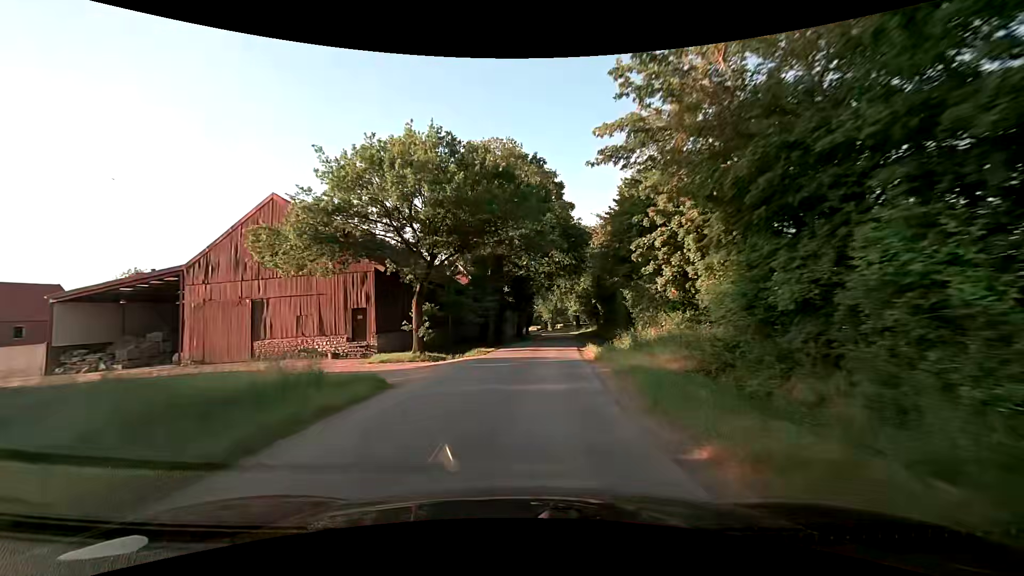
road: unclassified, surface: asphalt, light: Day
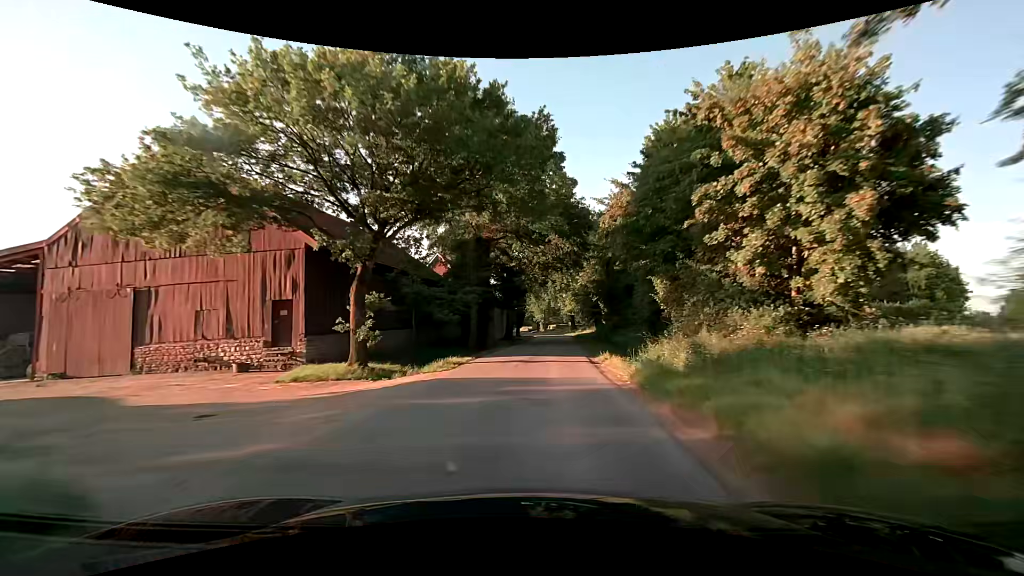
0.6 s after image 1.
(0.0, +8.4) m; +1°
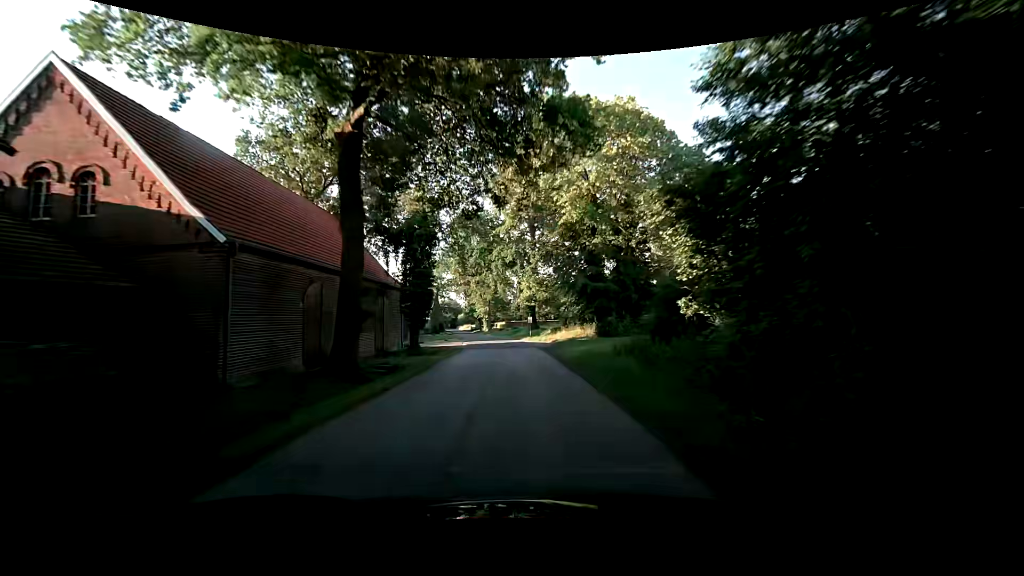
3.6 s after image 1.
(+2.4, +41.0) m; +6°
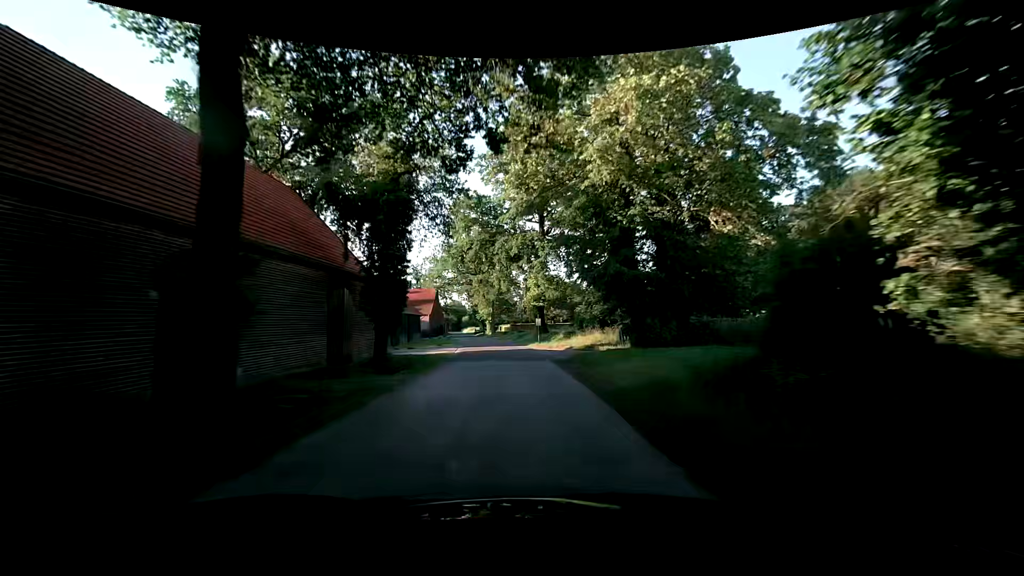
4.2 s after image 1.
(-0.1, +8.1) m; -2°
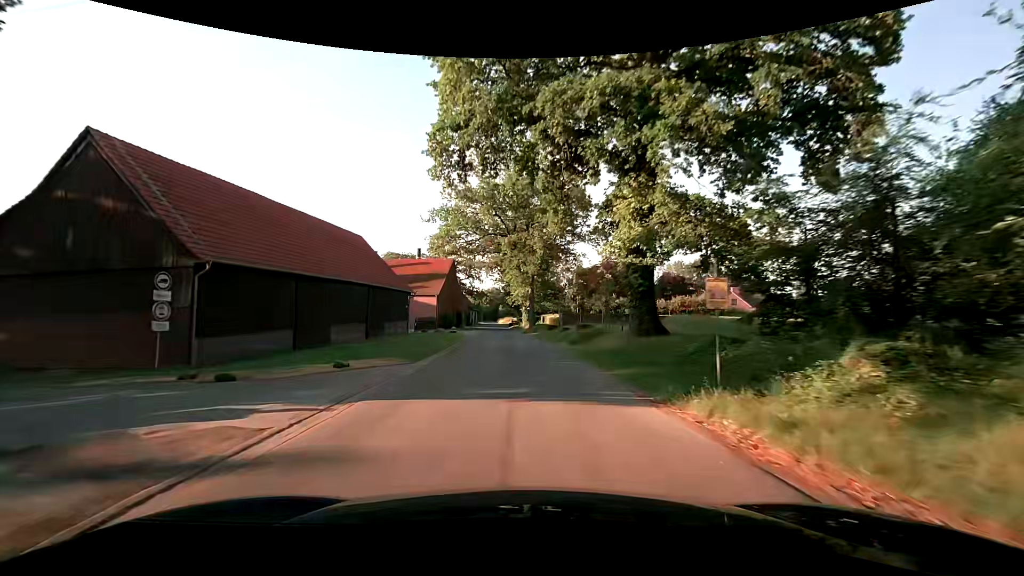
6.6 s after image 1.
(-1.1, +32.3) m; -4°
(0, +10) (-1, +20) (-1, +30) (-2, +40) (-2, +50) (-3, +60) (-4, +70) (-5, +80) (-5, +90) (-6, +100) m
